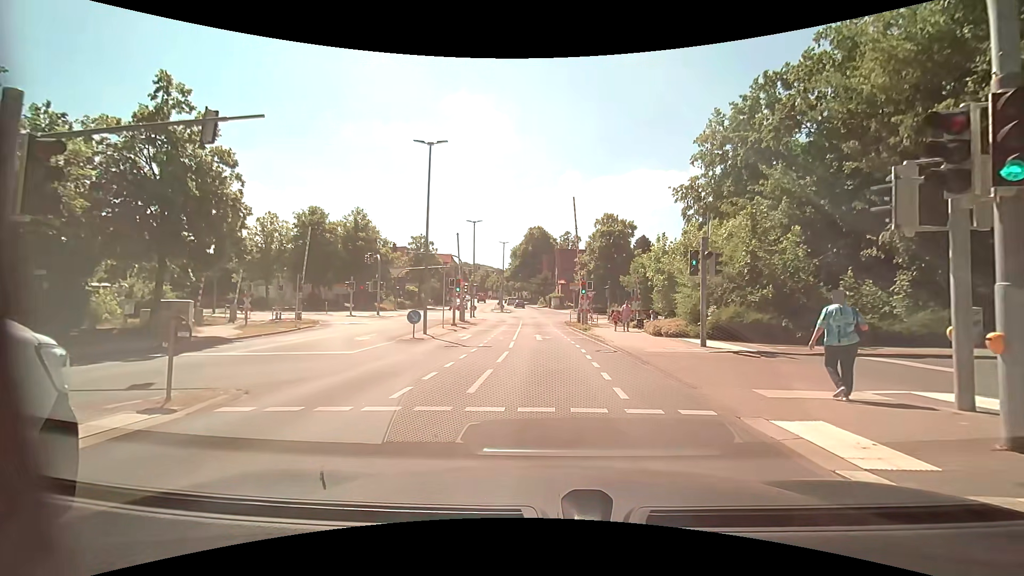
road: tertiary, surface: asphalt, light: Day
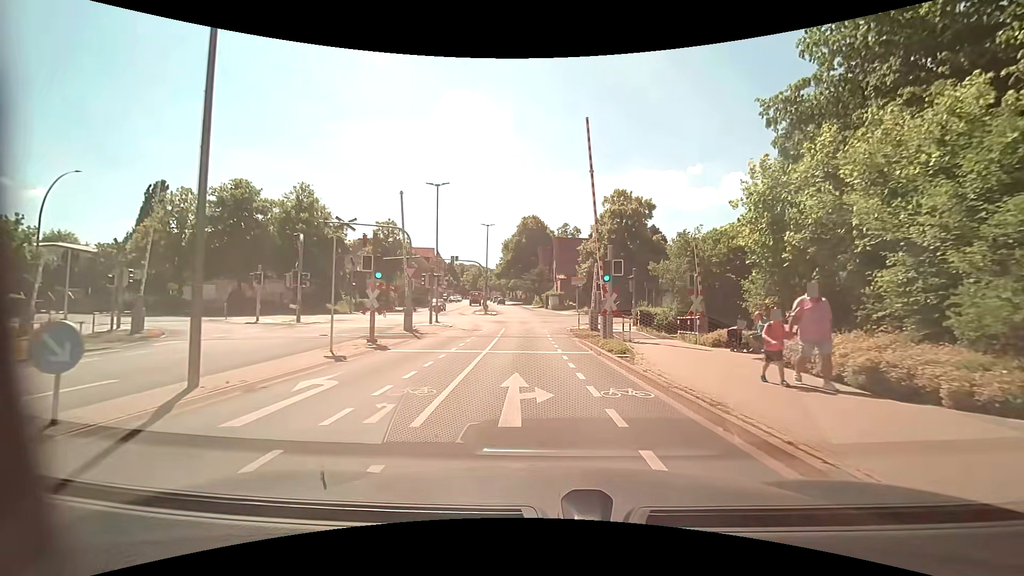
(-0.3, +16.2) m; -1°
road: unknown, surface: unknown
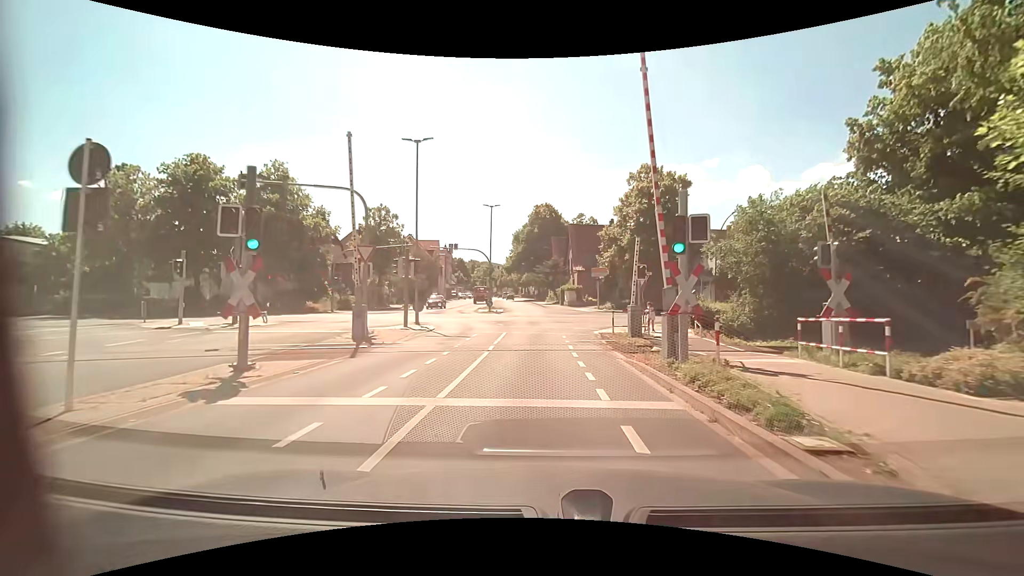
(-0.2, +9.2) m; -2°
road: tertiary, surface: asphalt
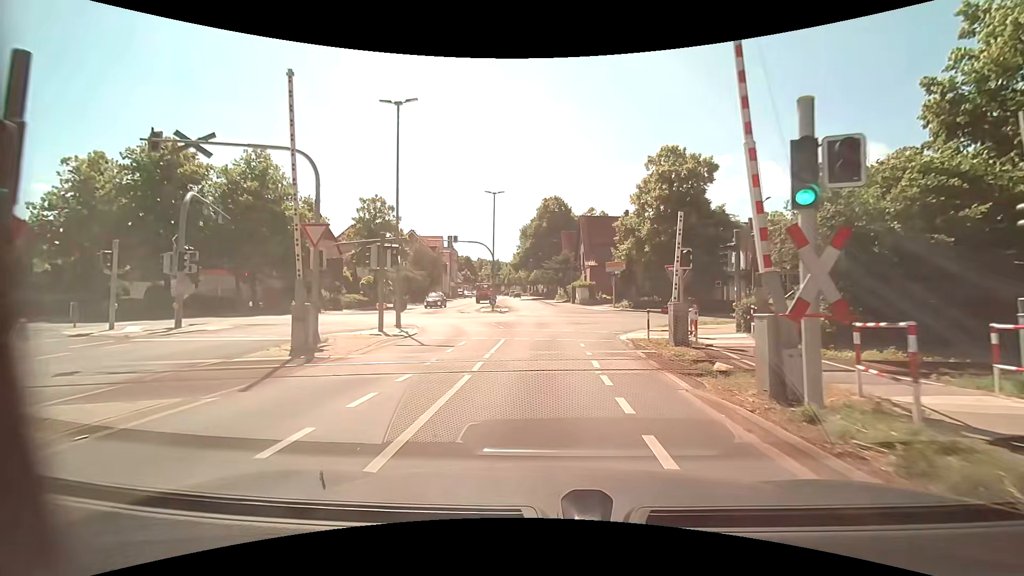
(0.0, +5.0) m; -1°
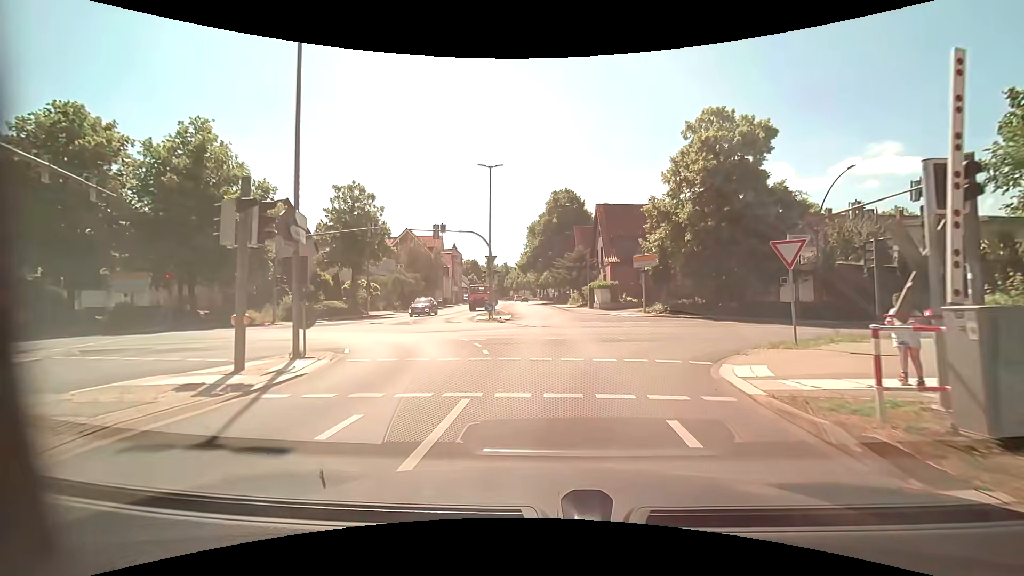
(-0.1, +9.5) m; -1°
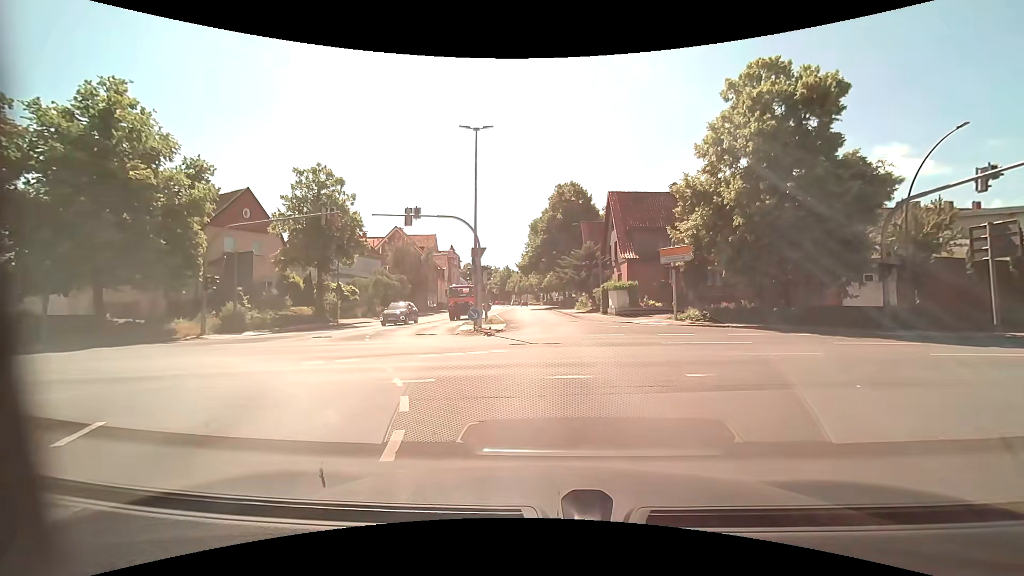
(0.0, +7.9) m; 0°
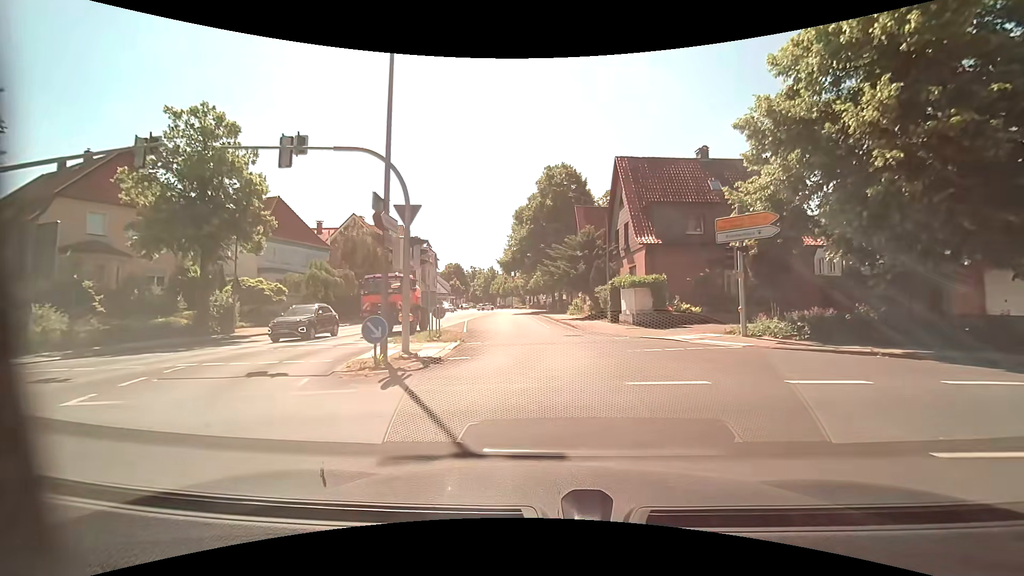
(0.0, +12.3) m; +1°
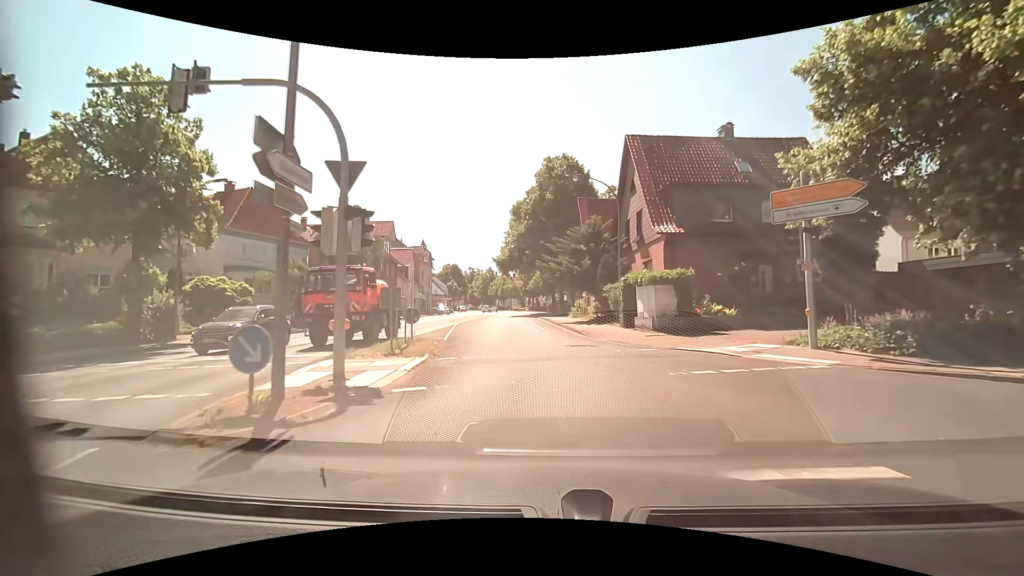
(0.0, +4.7) m; 0°
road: unclassified
(0, +10) (-1, +20) (-2, +30) (-3, +40) (-4, +50) (-4, +60) (-5, +70) (-6, +80) (-6, +90) (-7, +100) m
